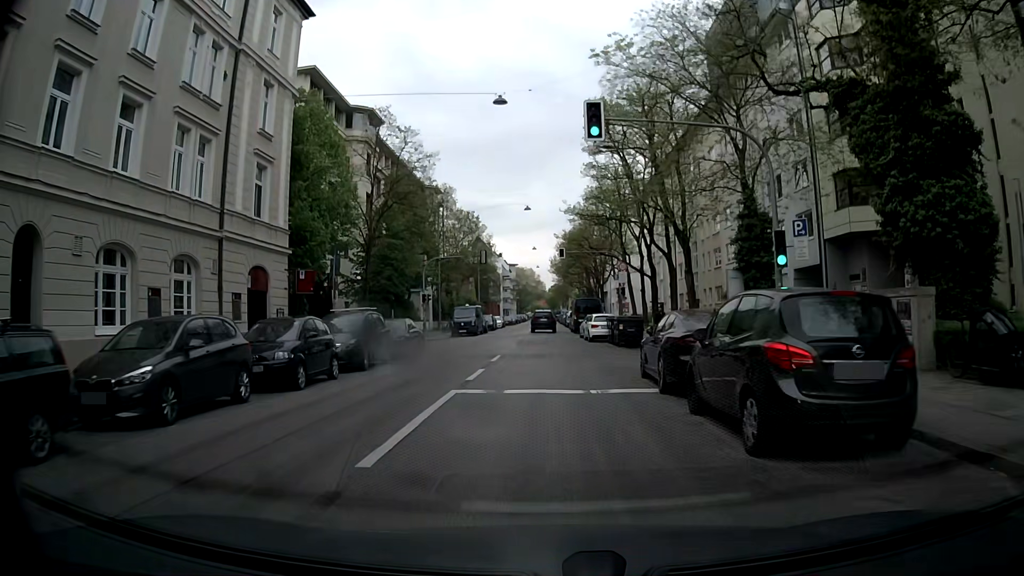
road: tertiary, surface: asphalt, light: Day
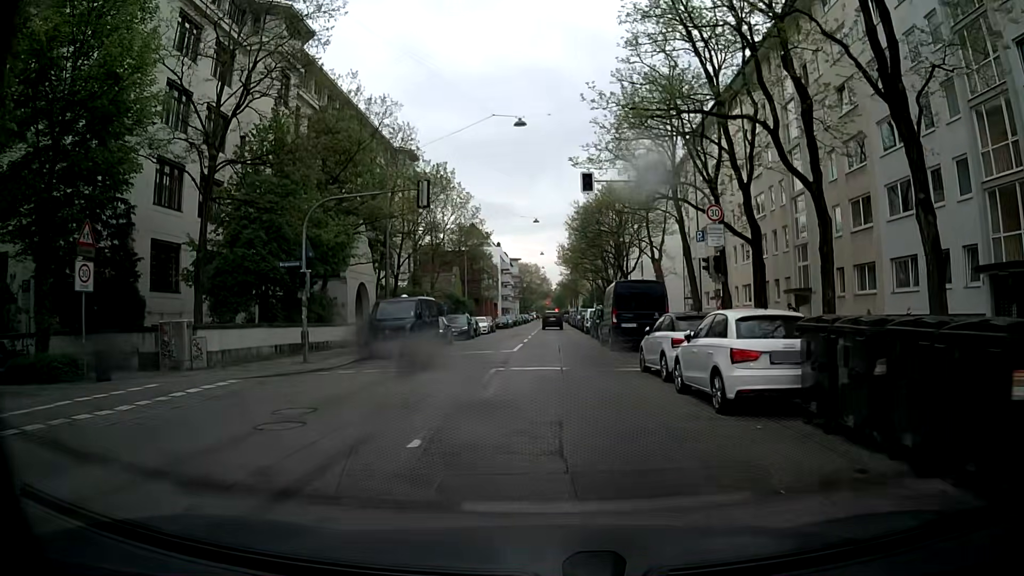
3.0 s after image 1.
(-0.2, +25.0) m; -1°
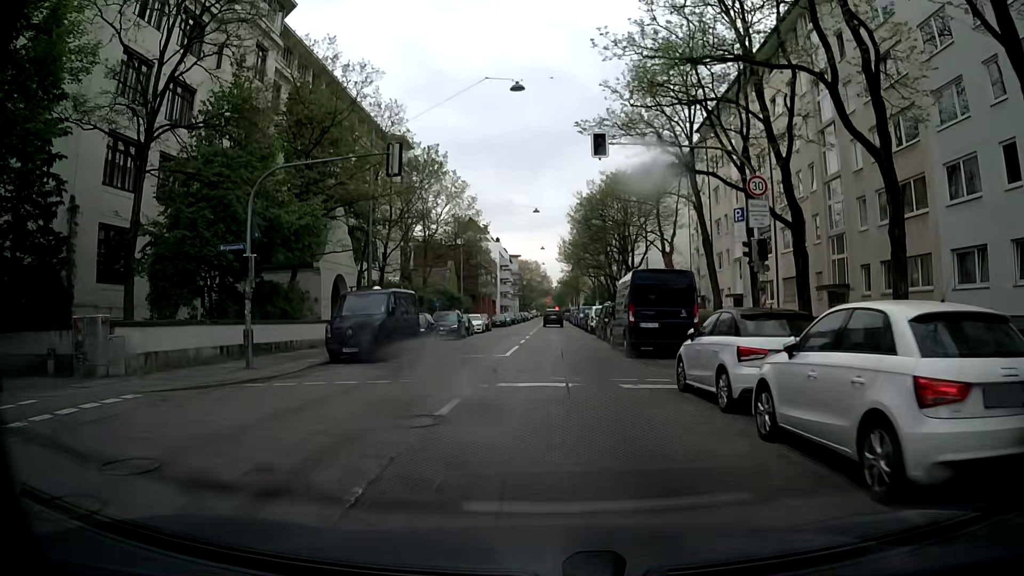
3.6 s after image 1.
(0.0, +4.7) m; +1°
(0, +10) (0, +20) (0, +30) (0, +40) (0, +50) (0, +60) (0, +70) (0, +80) (0, +90) (0, +100) m
